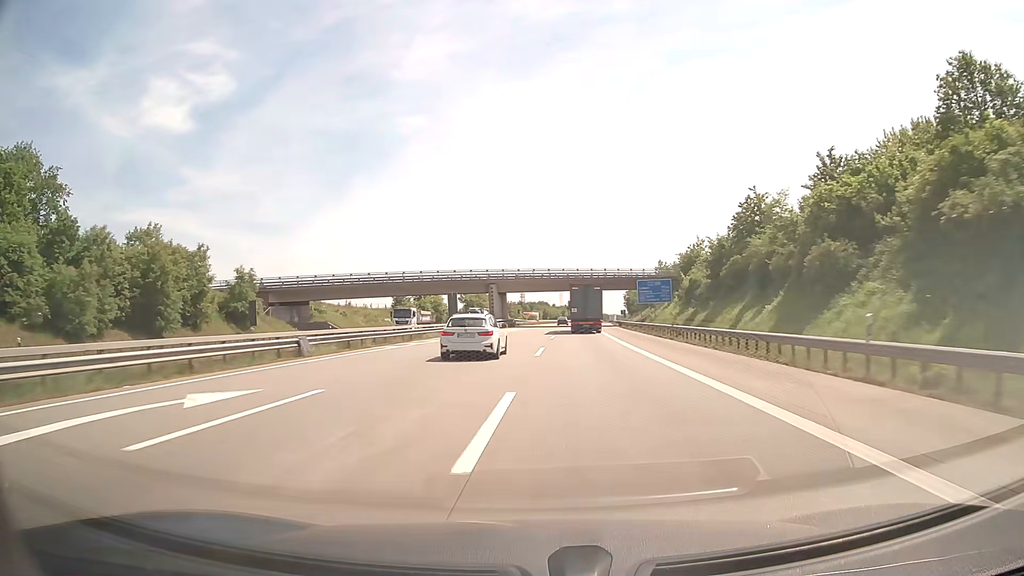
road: motorway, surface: concrete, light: Day
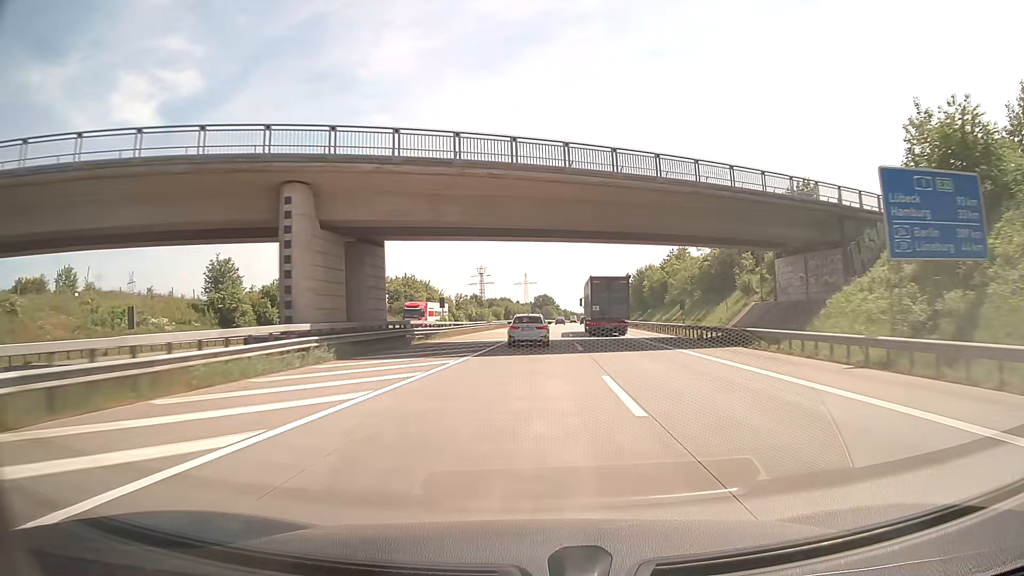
(+1.4, +69.2) m; +3°
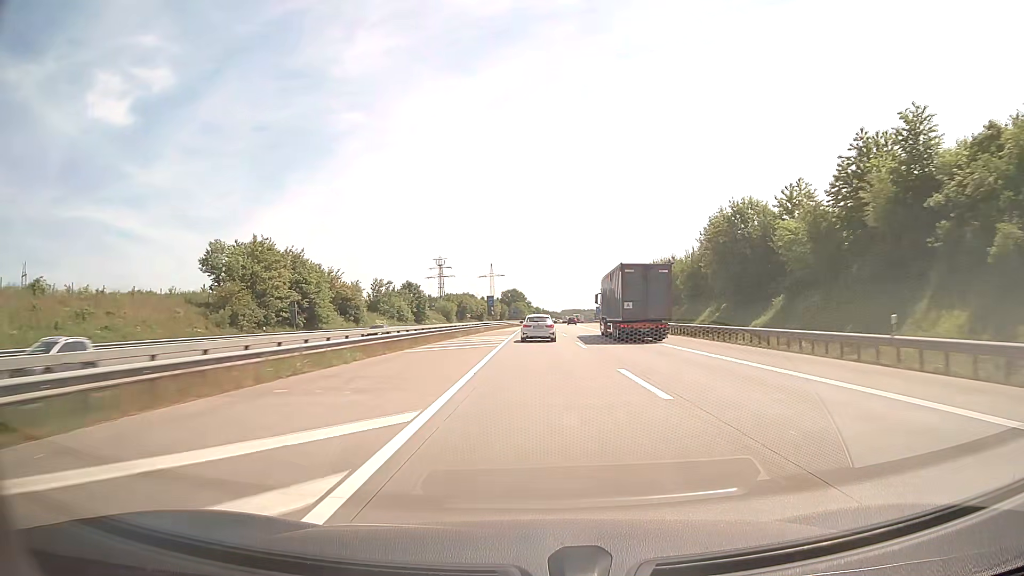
(+1.6, +70.8) m; +3°
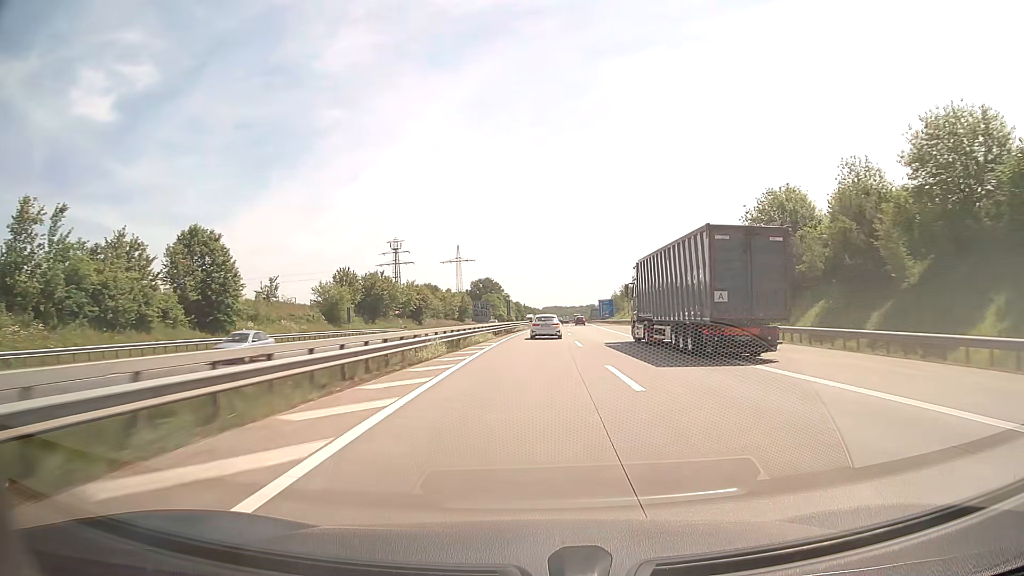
(+0.9, +89.5) m; +2°
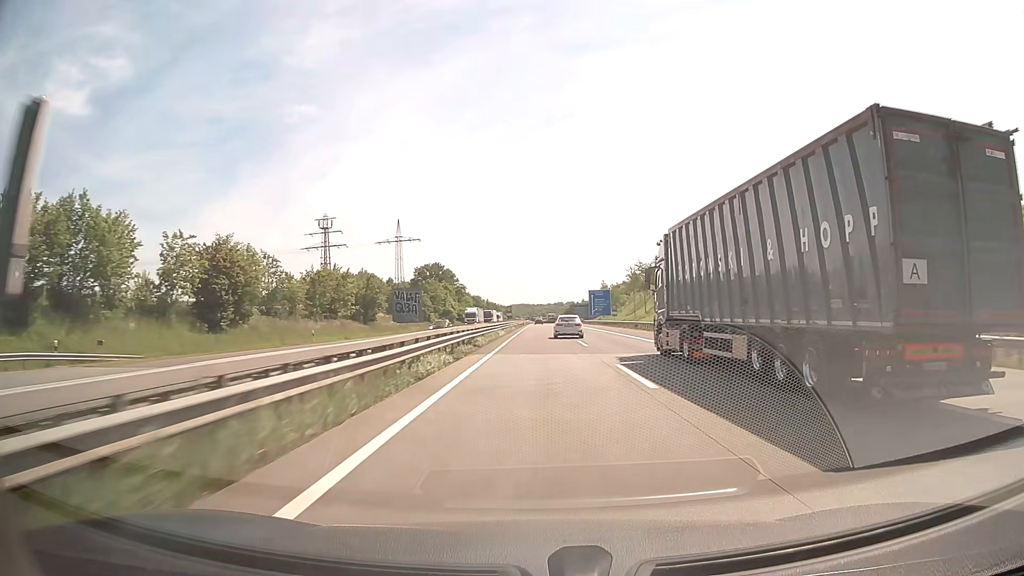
(+1.5, +72.0) m; +3°
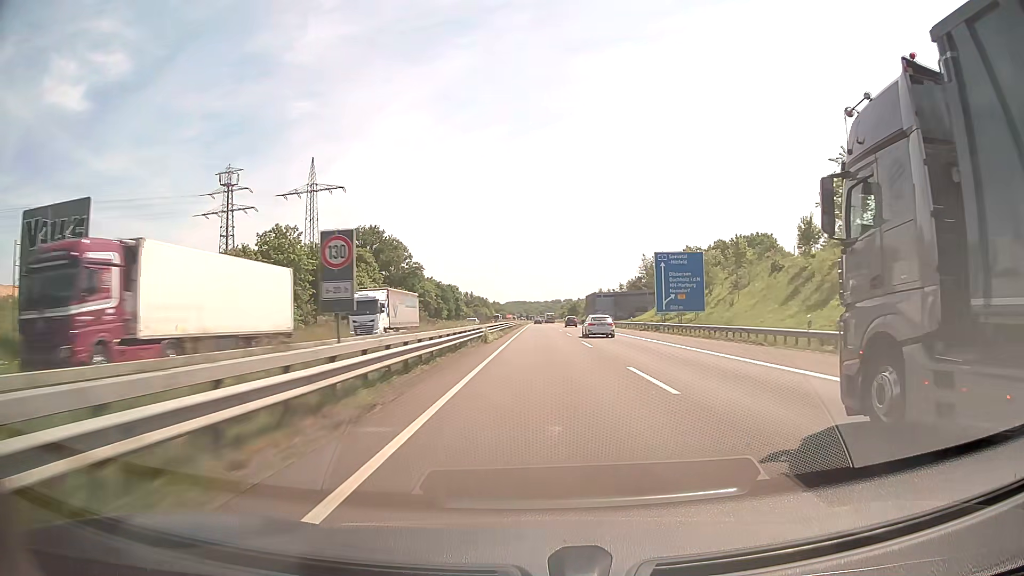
(+0.6, +90.9) m; 0°
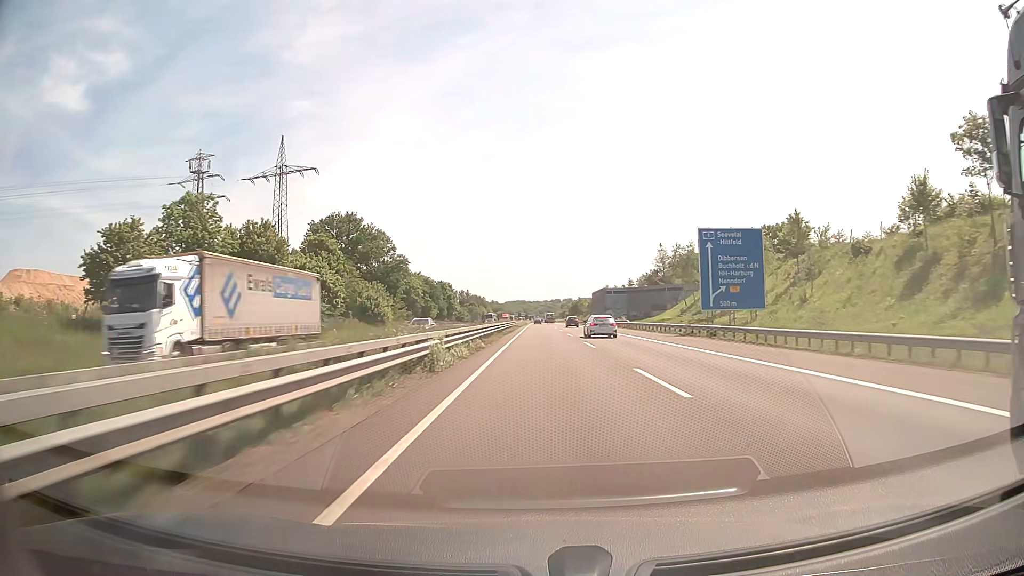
(0.0, +18.6) m; 0°
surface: asphalt
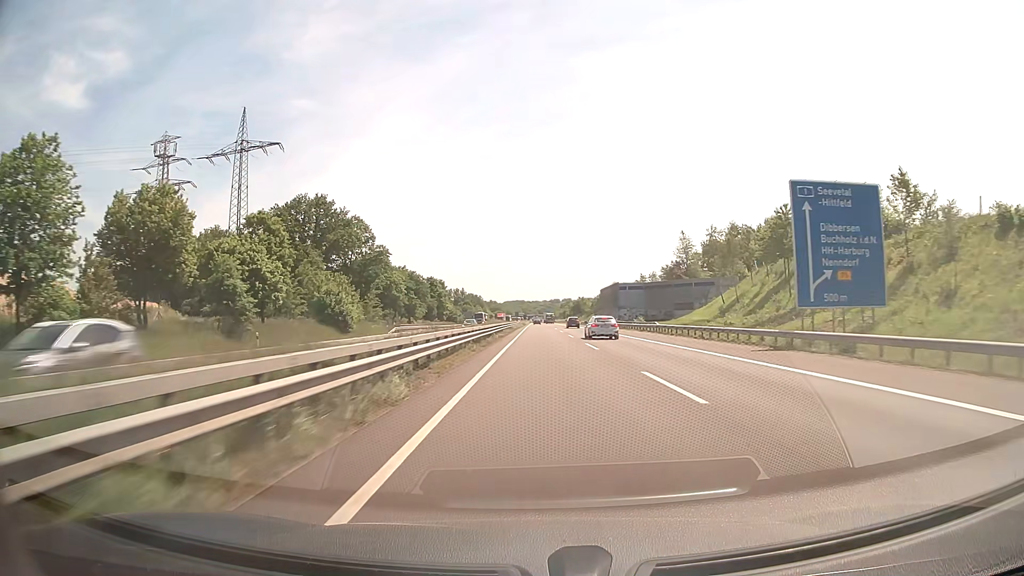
(0.0, +18.8) m; 0°
